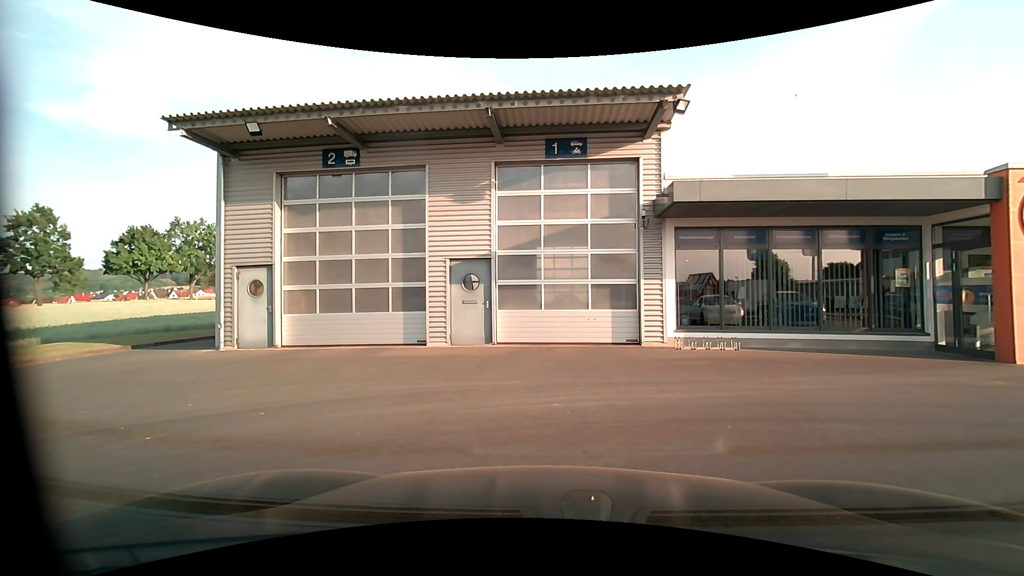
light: Day
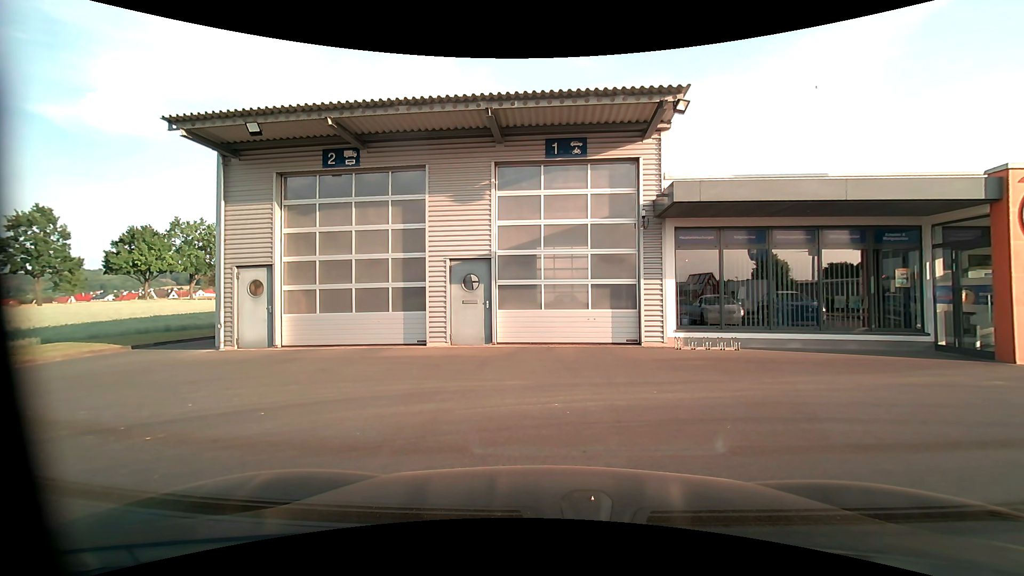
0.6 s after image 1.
(0.0, 0.0) m; 0°
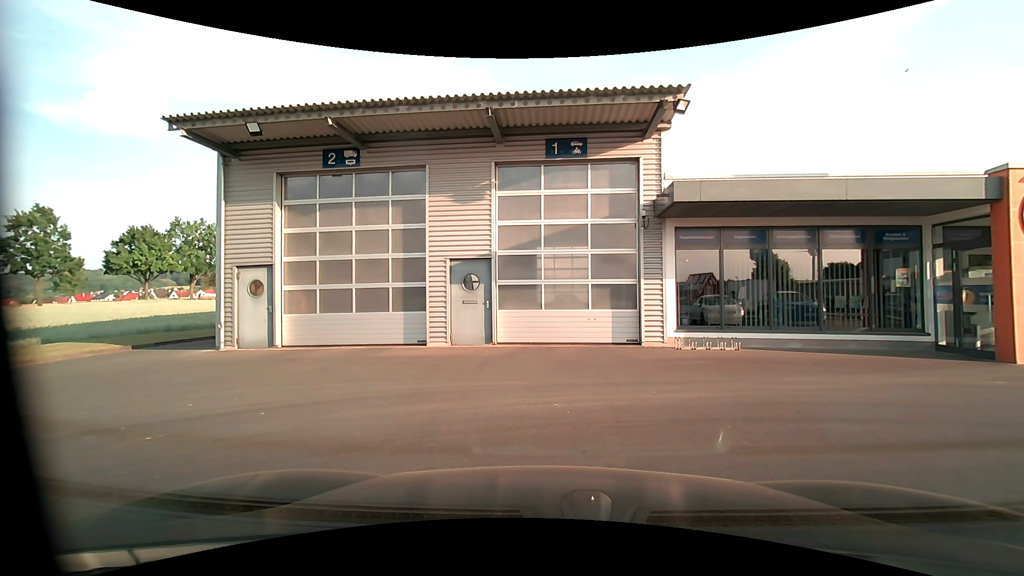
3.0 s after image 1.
(0.0, 0.0) m; 0°
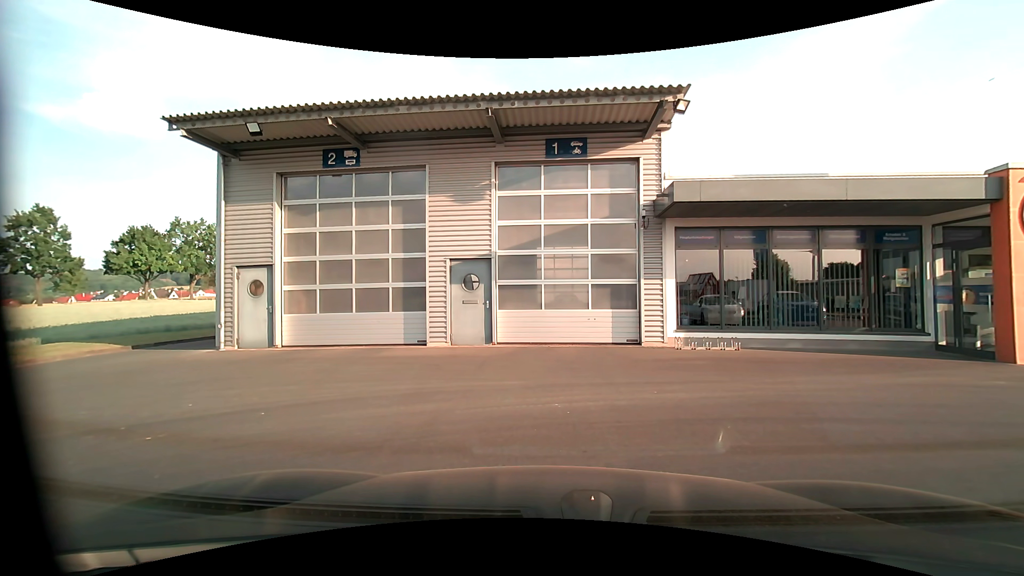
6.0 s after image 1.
(0.0, 0.0) m; 0°
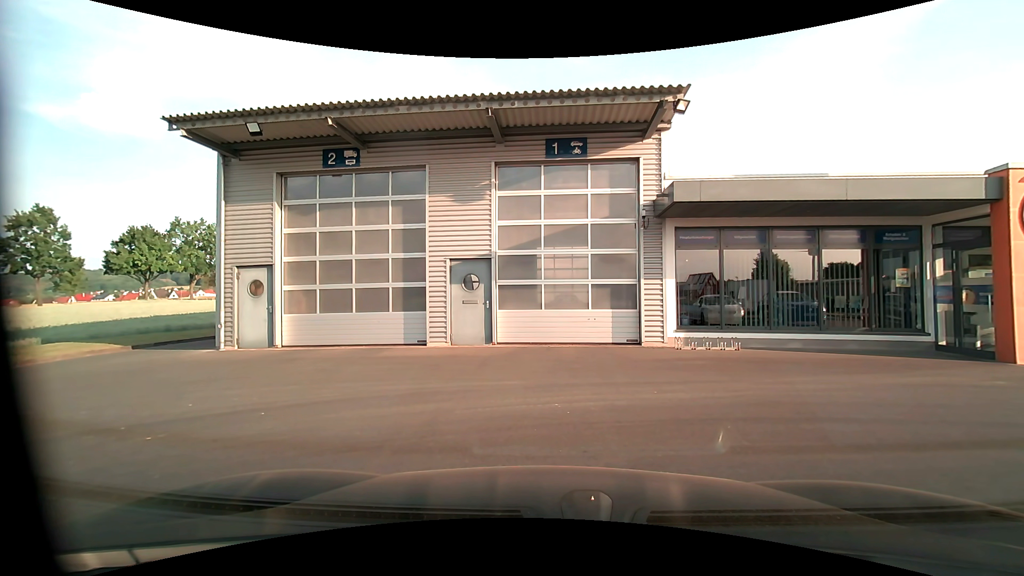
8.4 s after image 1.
(0.0, 0.0) m; 0°
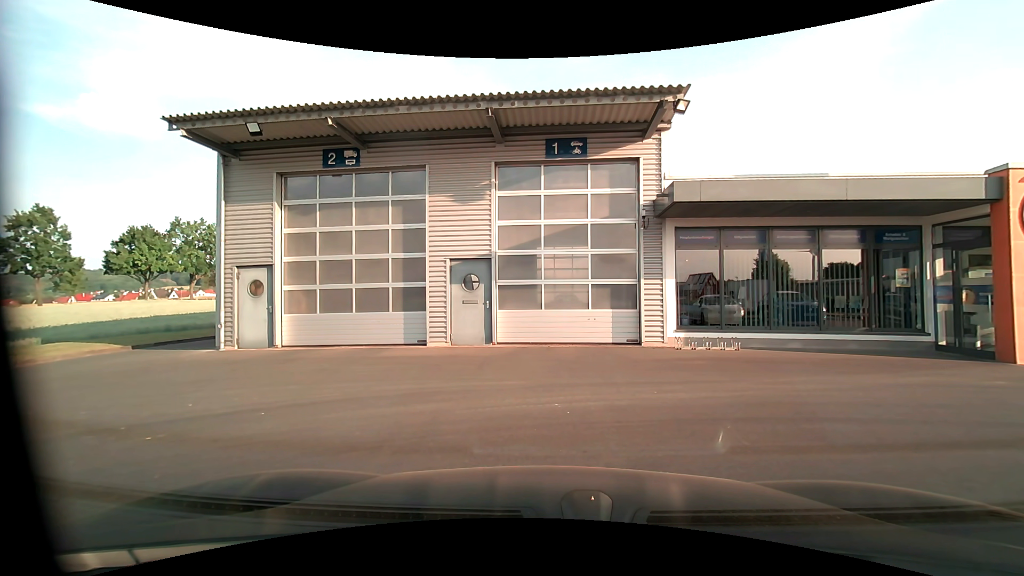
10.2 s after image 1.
(0.0, 0.0) m; 0°
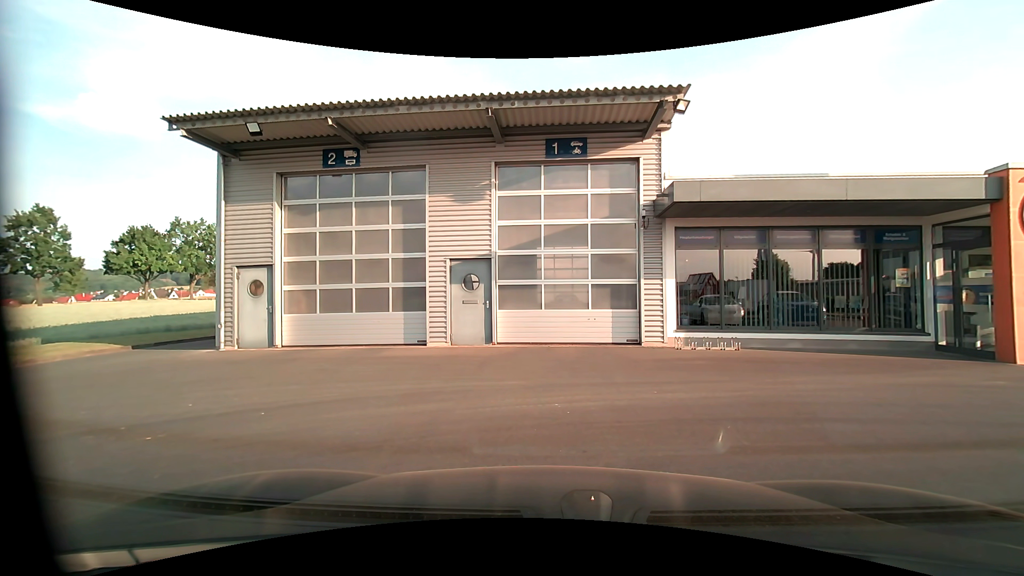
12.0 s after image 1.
(0.0, 0.0) m; 0°
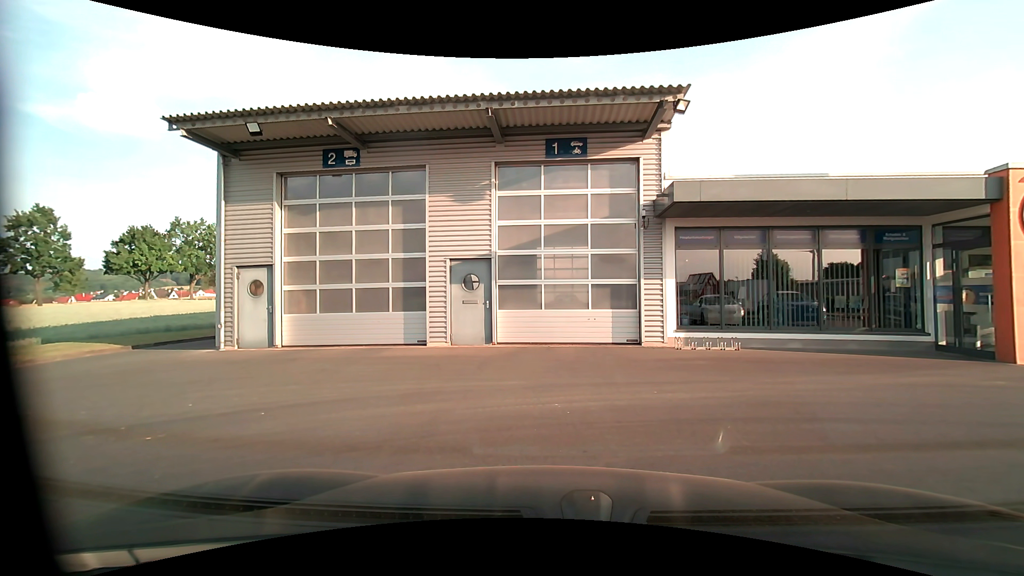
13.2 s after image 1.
(0.0, 0.0) m; 0°
